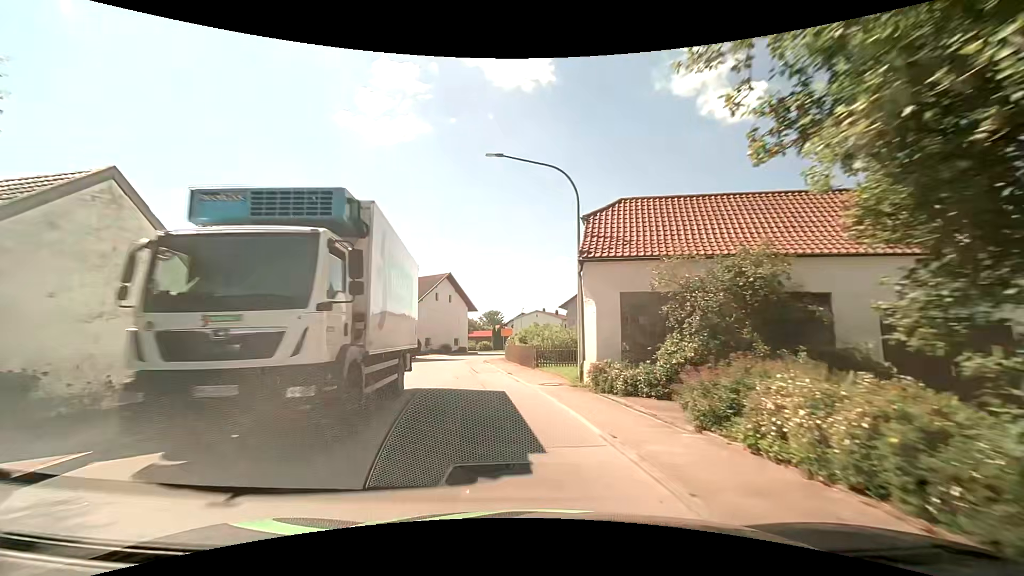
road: secondary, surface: asphalt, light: Day
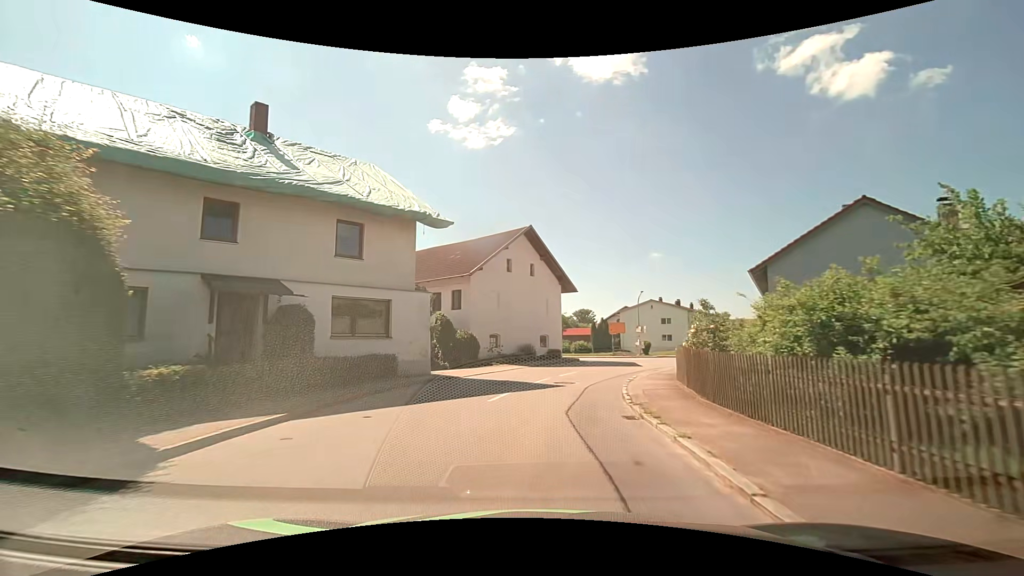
(-3.3, +24.3) m; -11°
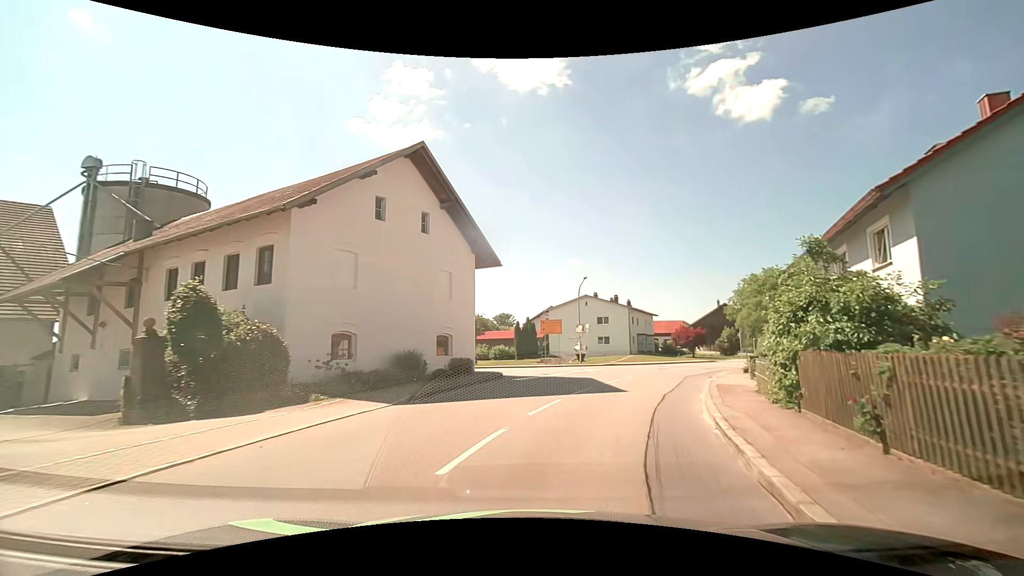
(+0.8, +15.2) m; +8°
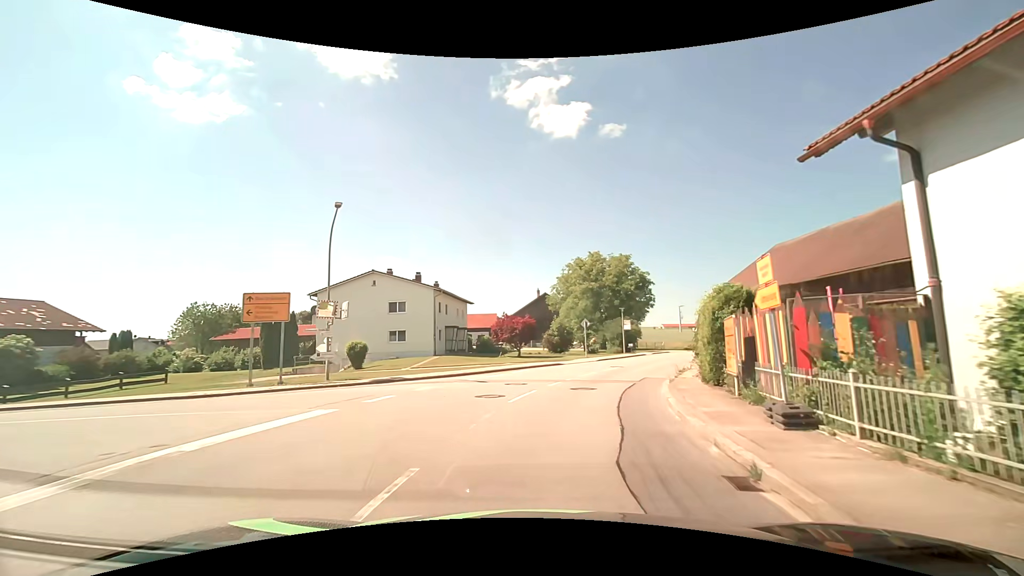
(+4.1, +20.1) m; +21°
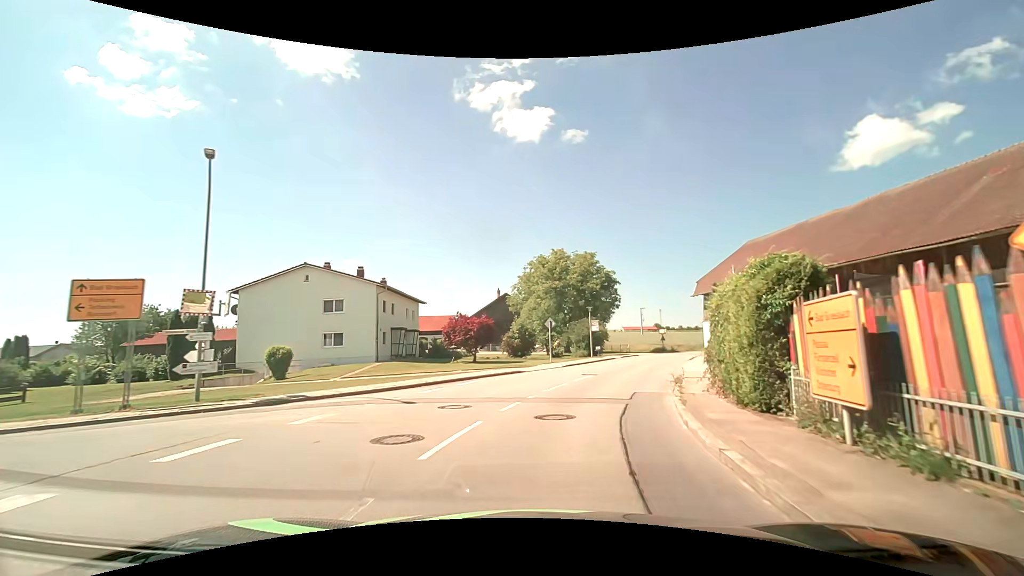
(+0.2, +5.3) m; +4°
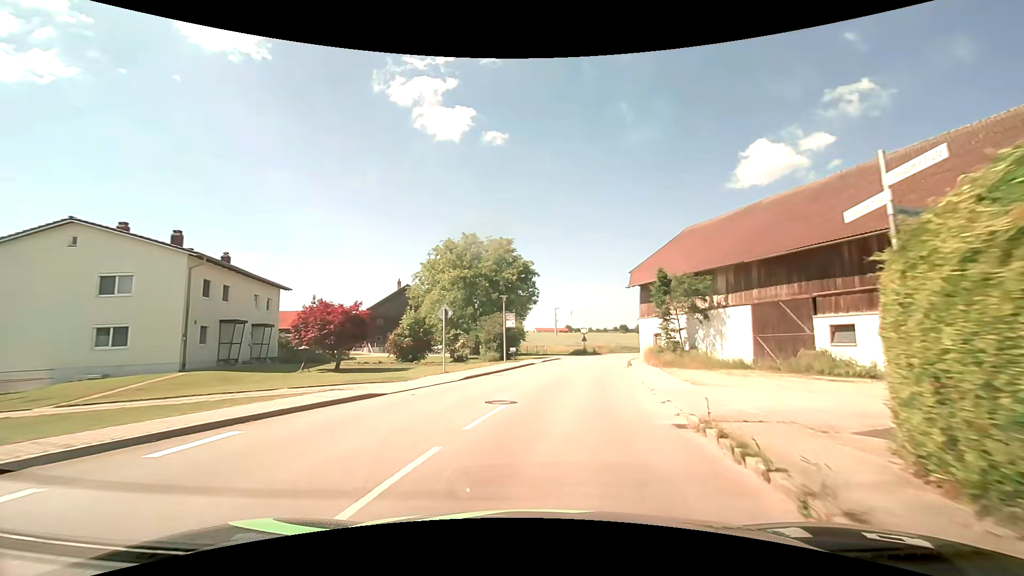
(+1.0, +11.0) m; +11°
